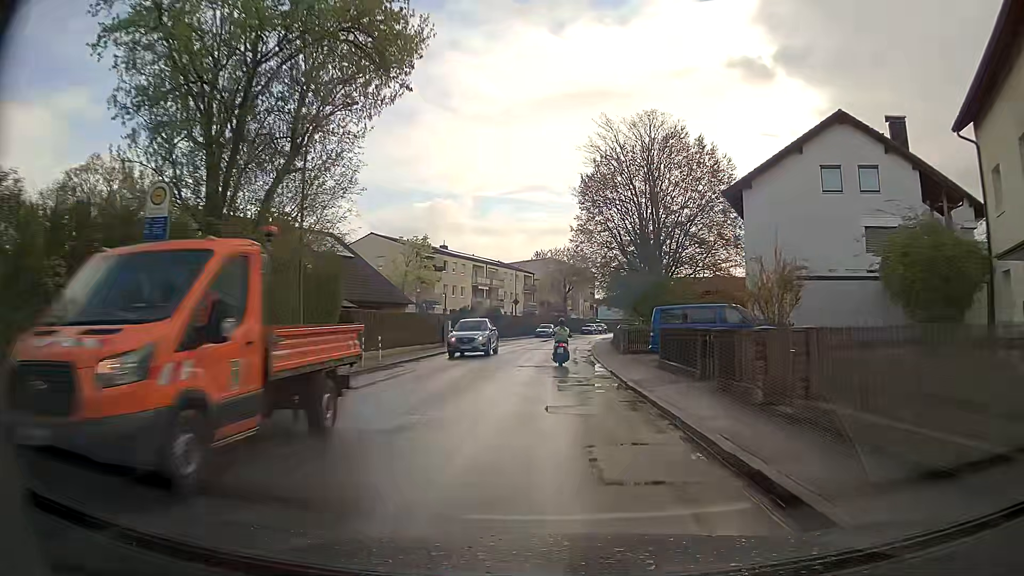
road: residential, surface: asphalt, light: Day
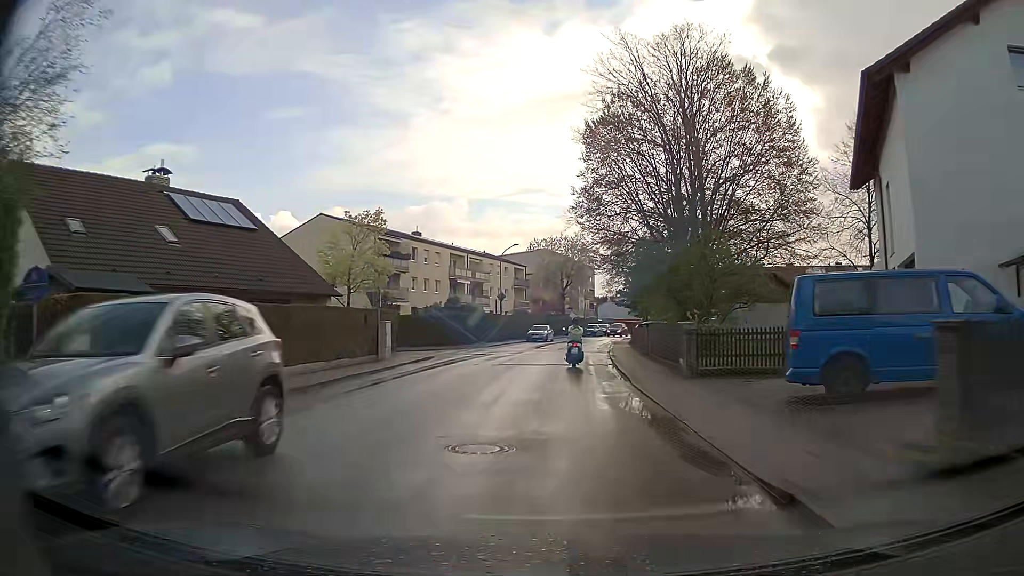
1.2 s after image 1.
(-0.1, +15.0) m; +1°
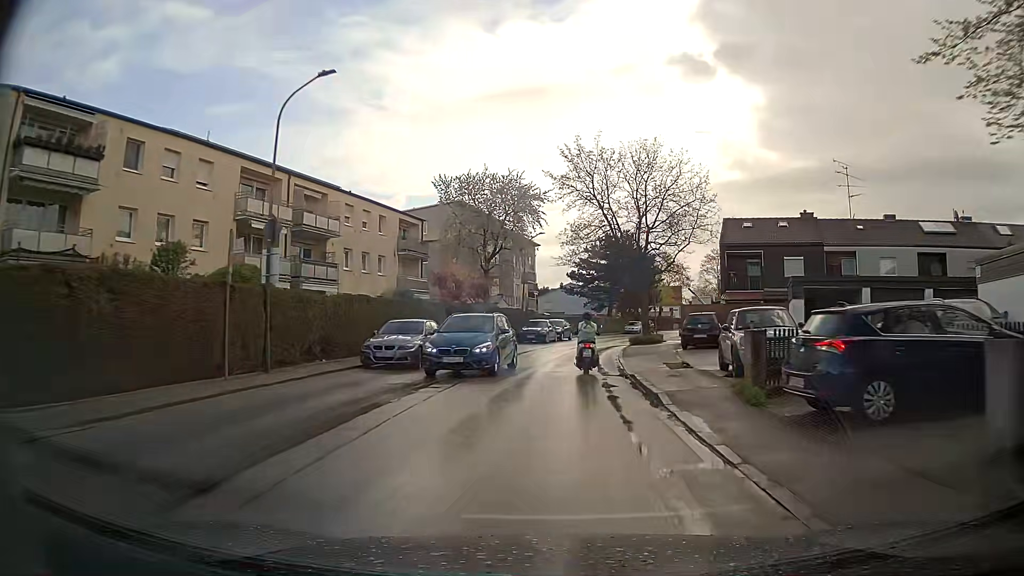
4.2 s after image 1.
(+1.0, +36.9) m; +4°
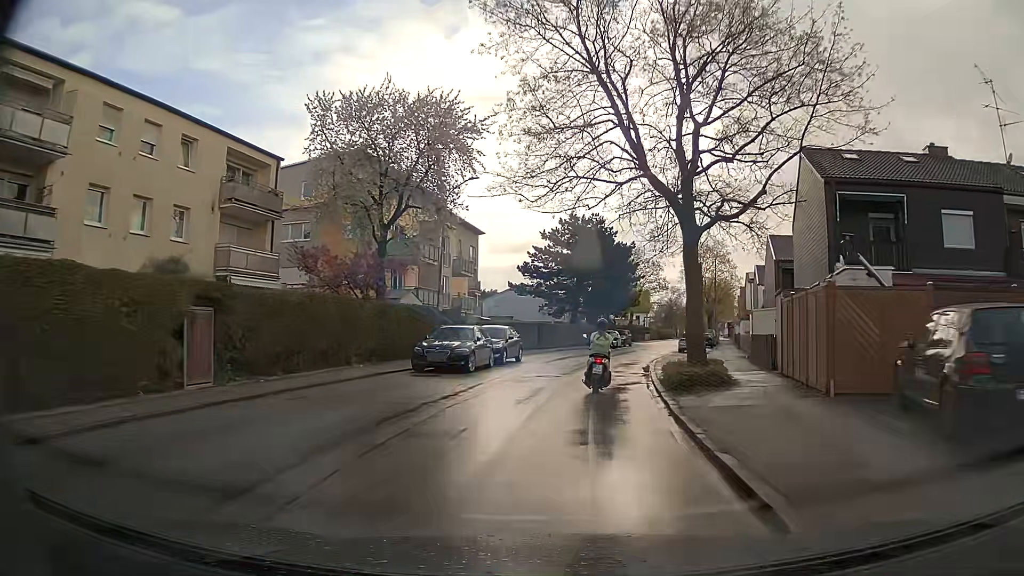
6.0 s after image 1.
(+0.9, +21.1) m; +5°
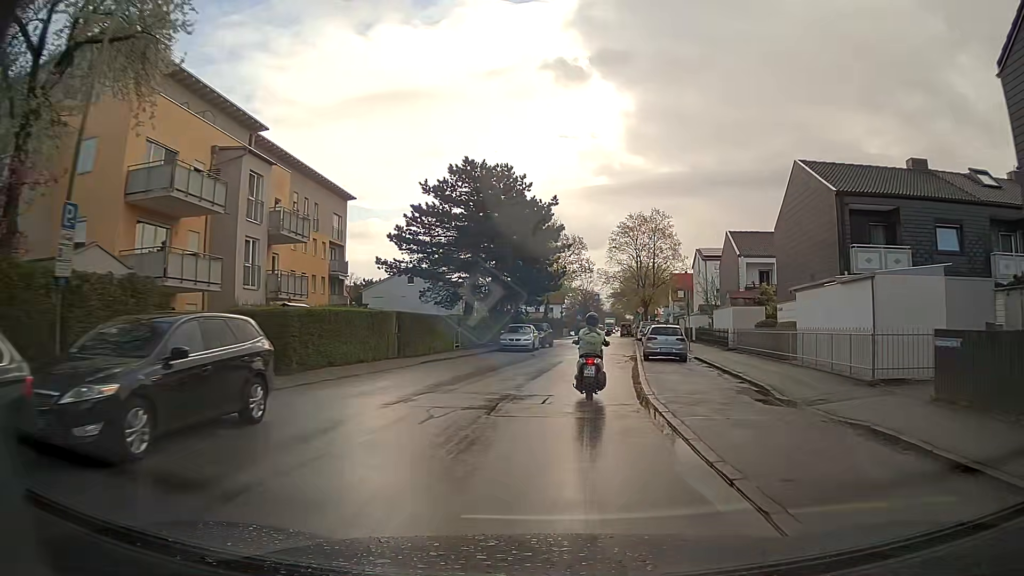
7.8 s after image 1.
(+1.3, +19.9) m; +9°
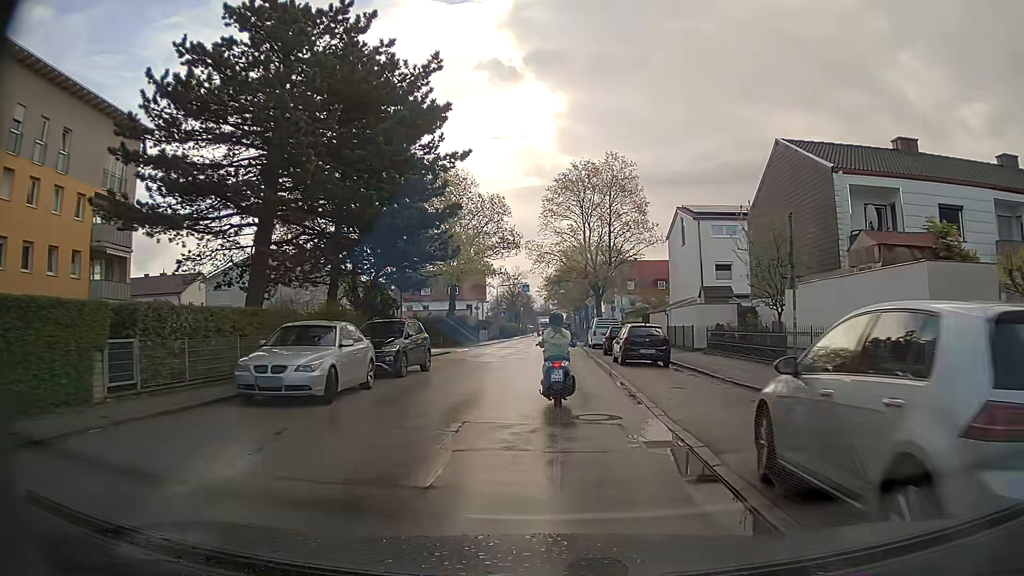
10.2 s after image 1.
(+1.2, +24.0) m; +5°
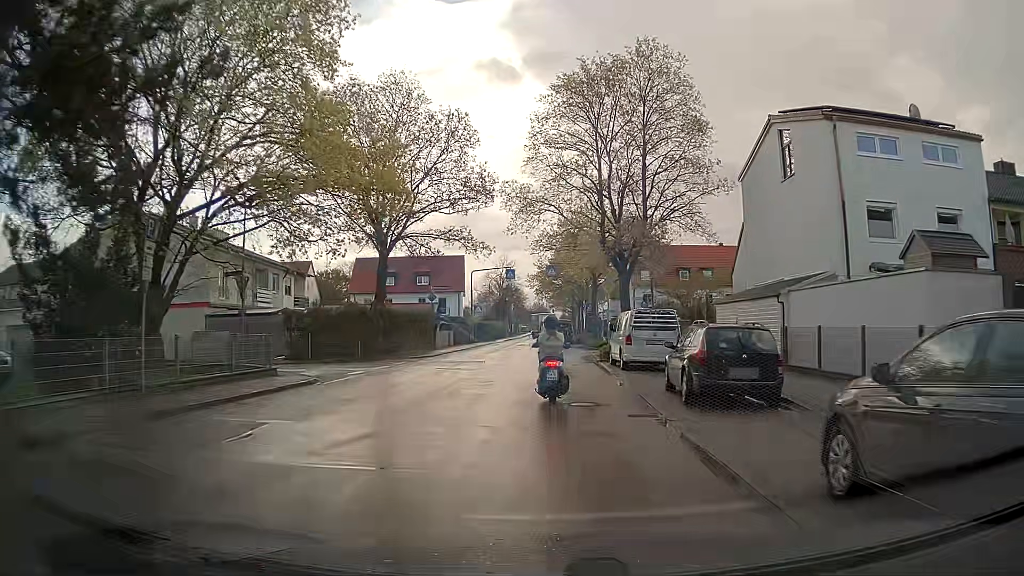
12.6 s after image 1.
(+0.2, +20.8) m; +1°
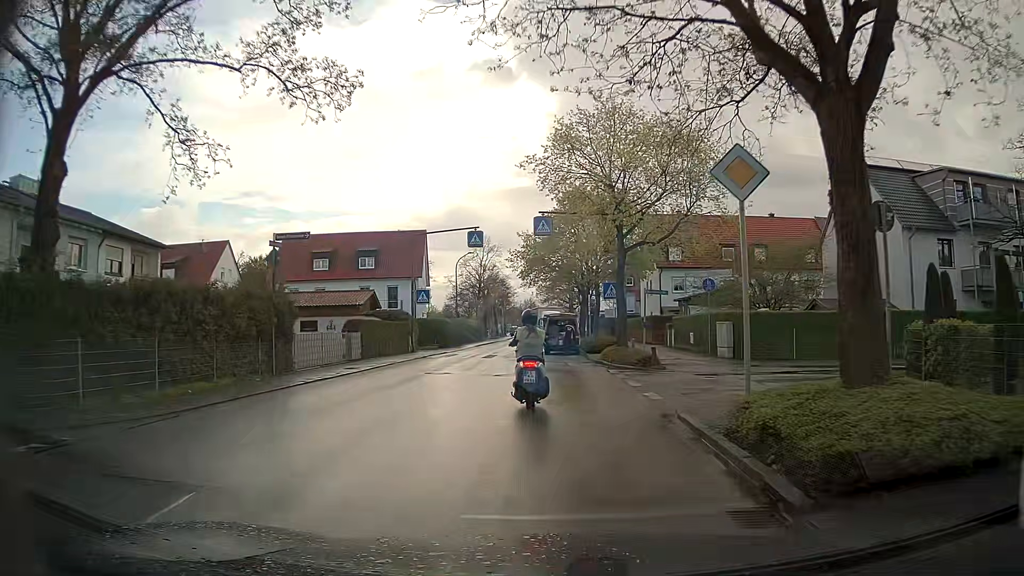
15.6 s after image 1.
(+0.1, +23.0) m; +1°
(0, +10) (0, +20) (-1, +30) (-2, +40) (-2, +50) (-2, +60) (-1, +70) (-1, +80) (-1, +90) (-1, +100) m
